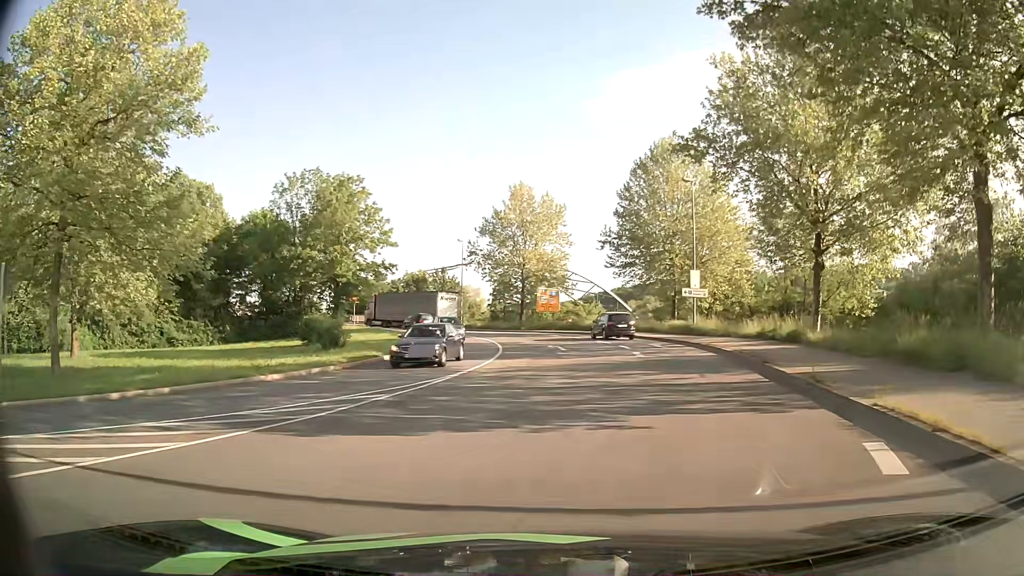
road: primary_link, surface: asphalt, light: Day
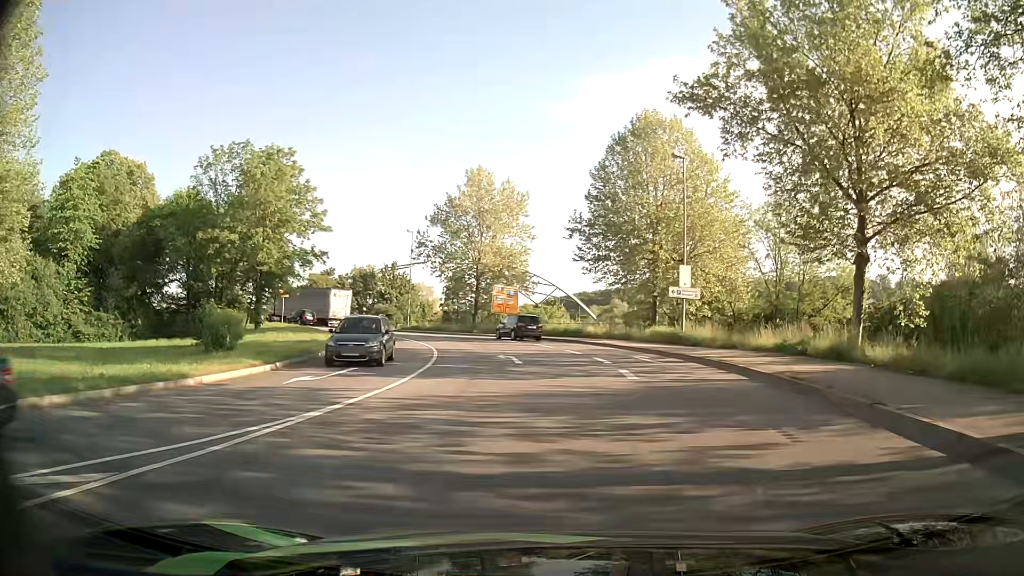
(+0.3, +8.5) m; +3°
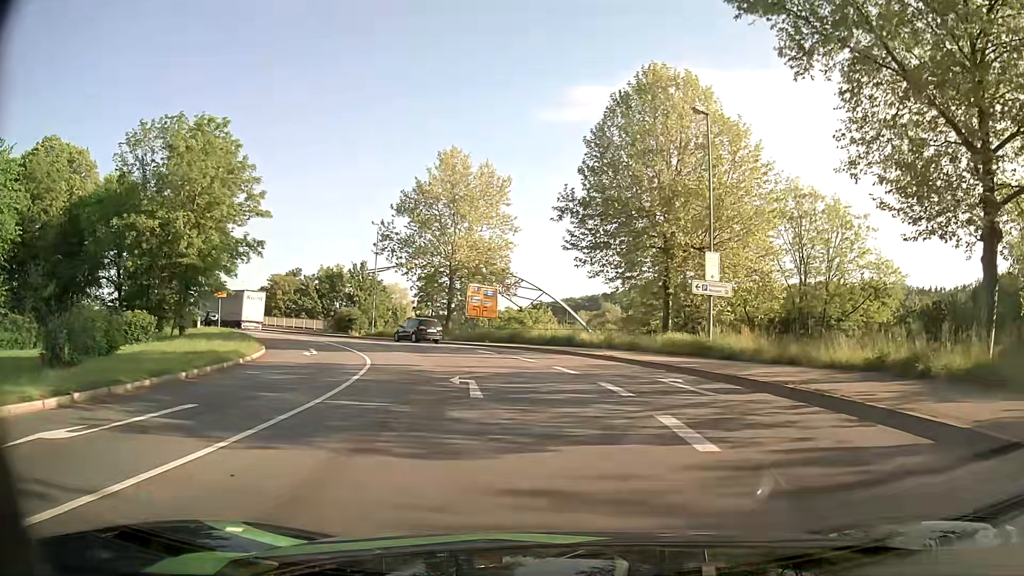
(+0.2, +9.0) m; +1°
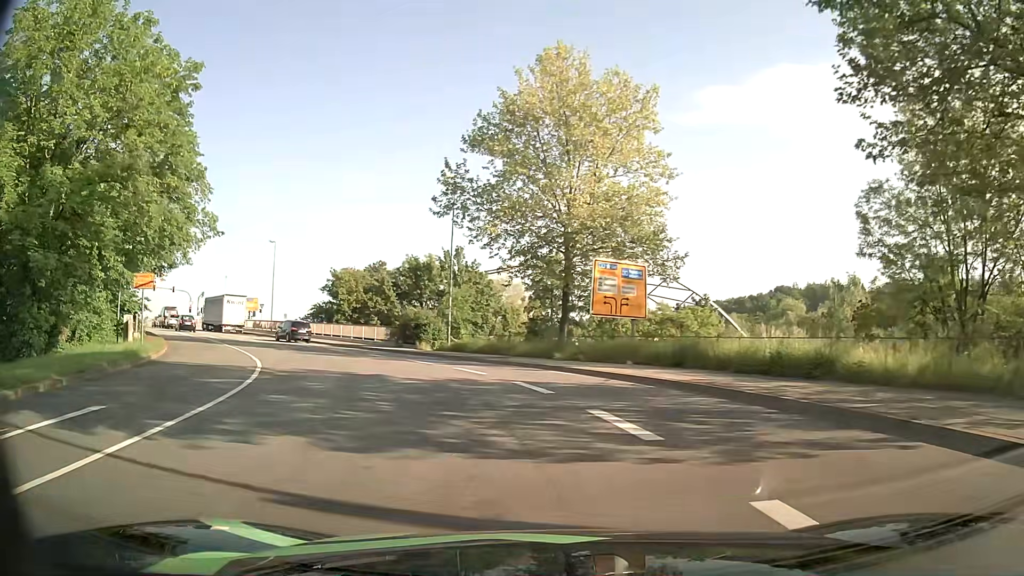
(-1.2, +22.3) m; -11°
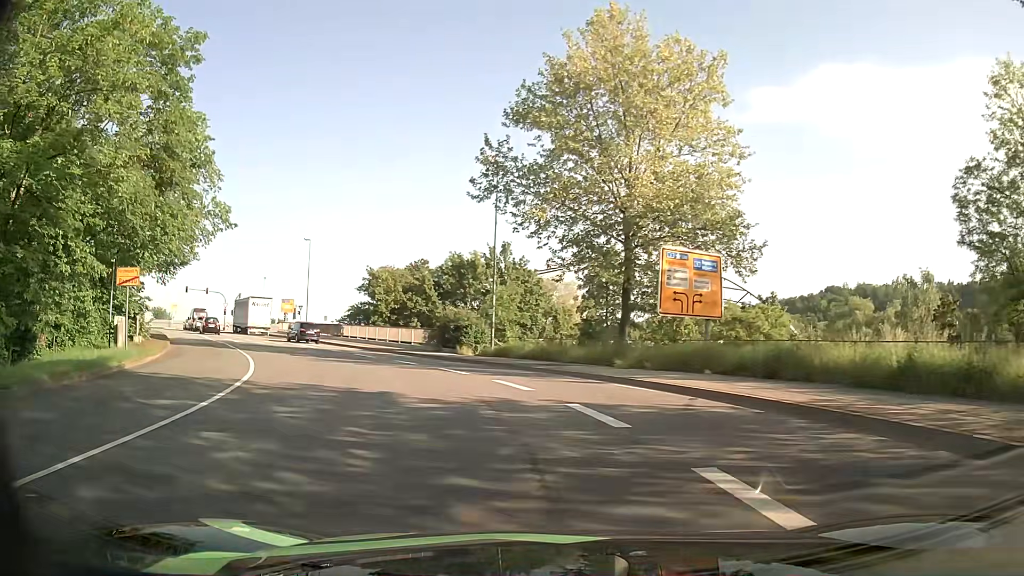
(-0.2, +4.5) m; -5°
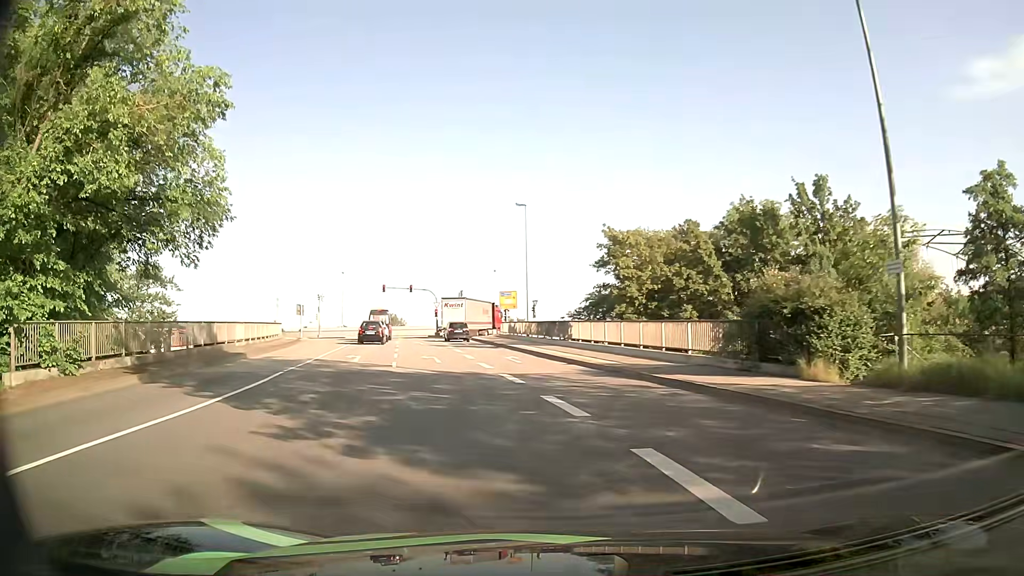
(-3.8, +21.4) m; -22°
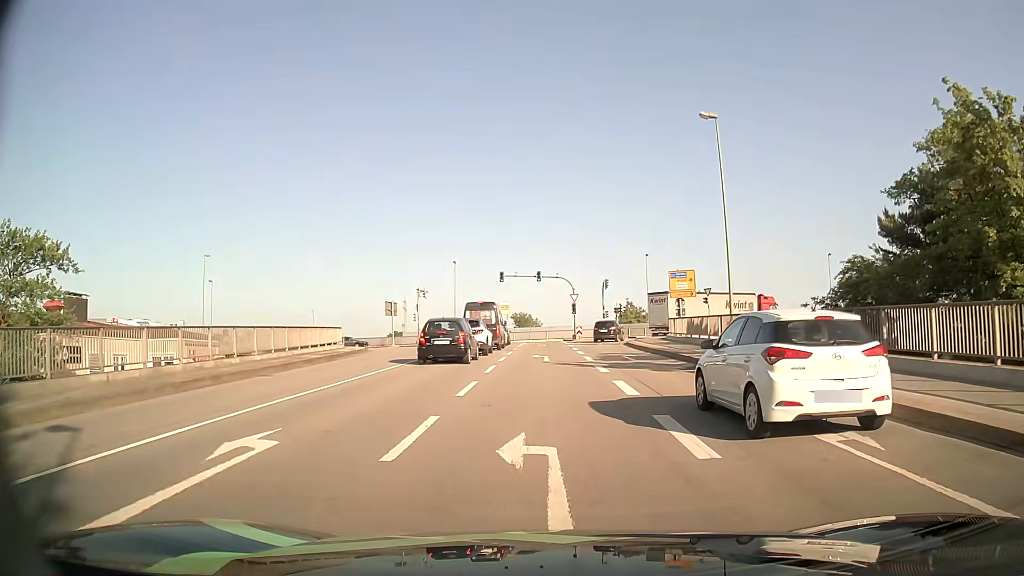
(-3.1, +21.2) m; -12°
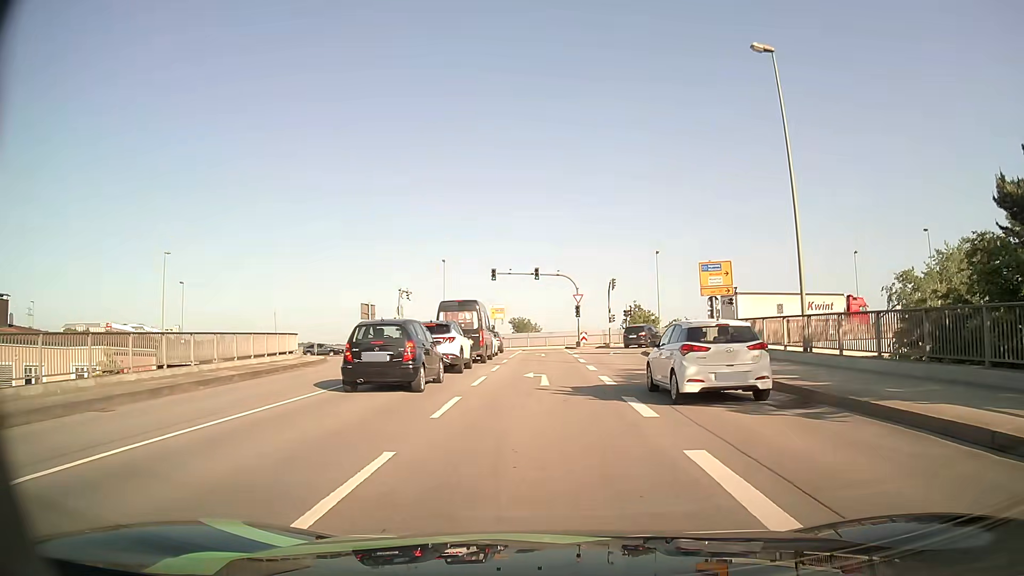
(0.0, +8.5) m; 0°
(0, +10) (0, +20) (0, +30) (0, +40) (-1, +50) (-2, +60) (-7, +68) (-16, +72) (-26, +73) (-36, +73) m
